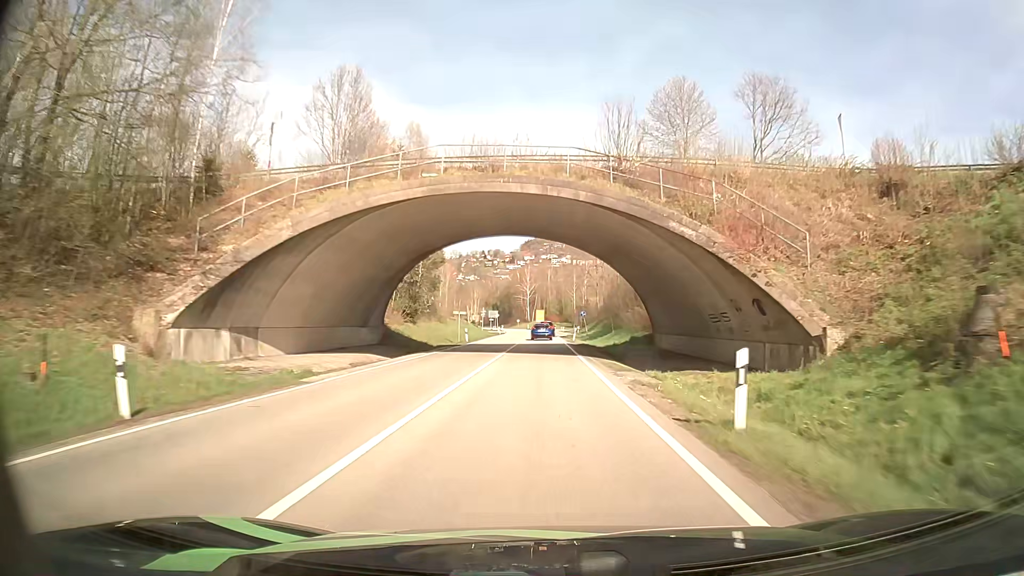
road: secondary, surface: asphalt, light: Day
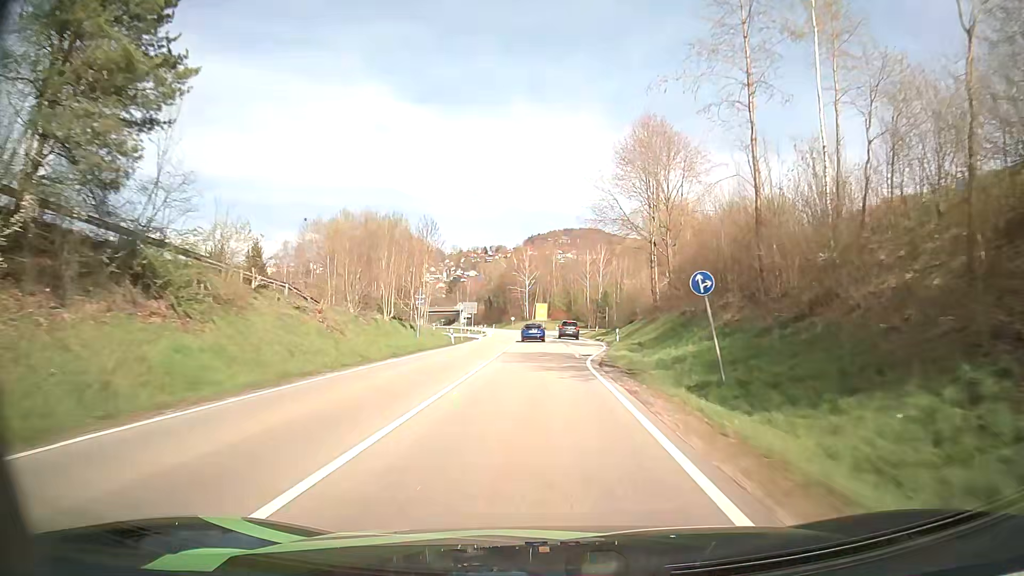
(-1.1, +51.6) m; 0°
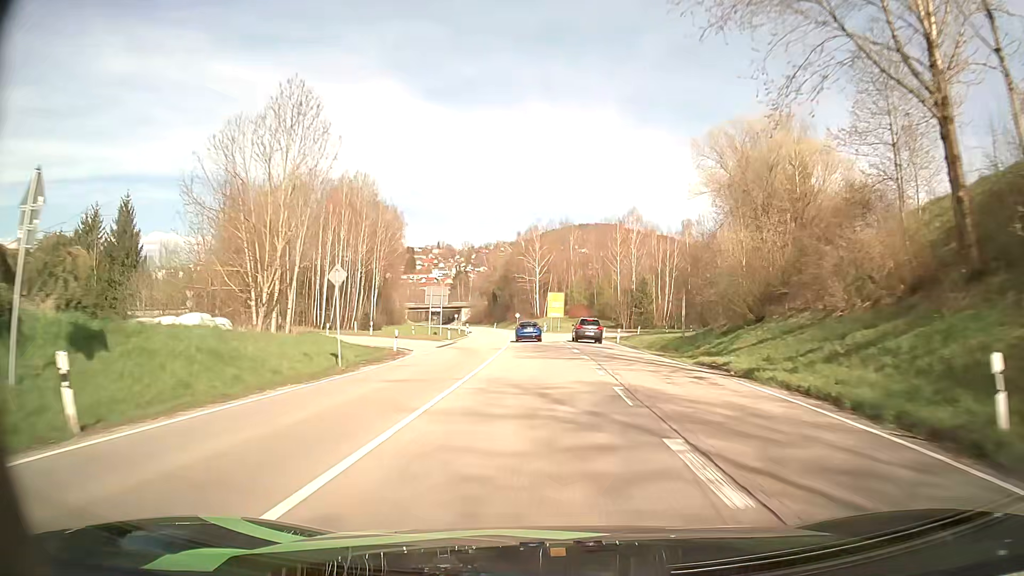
(-0.4, +39.8) m; -1°
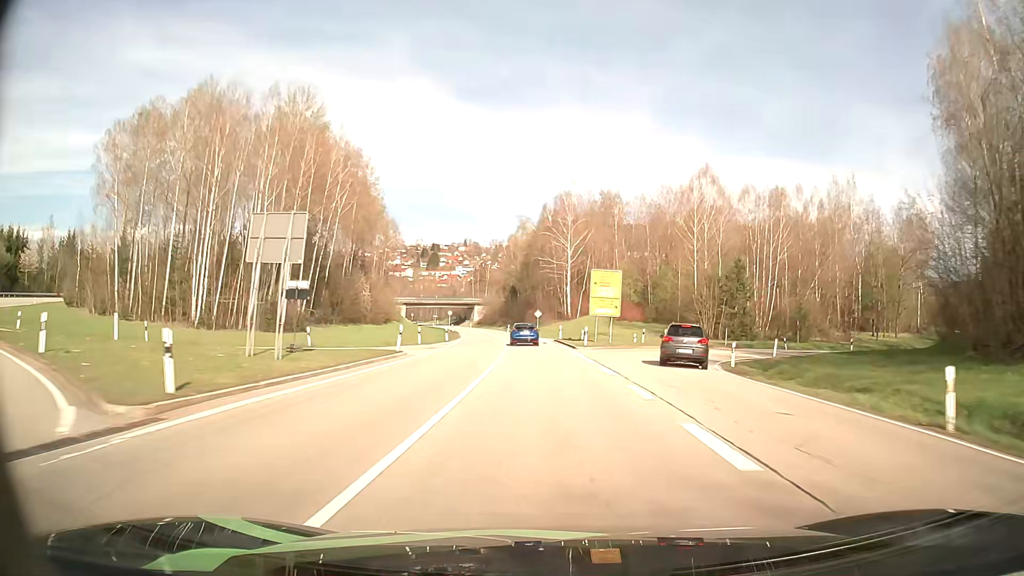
(-0.9, +40.9) m; -3°
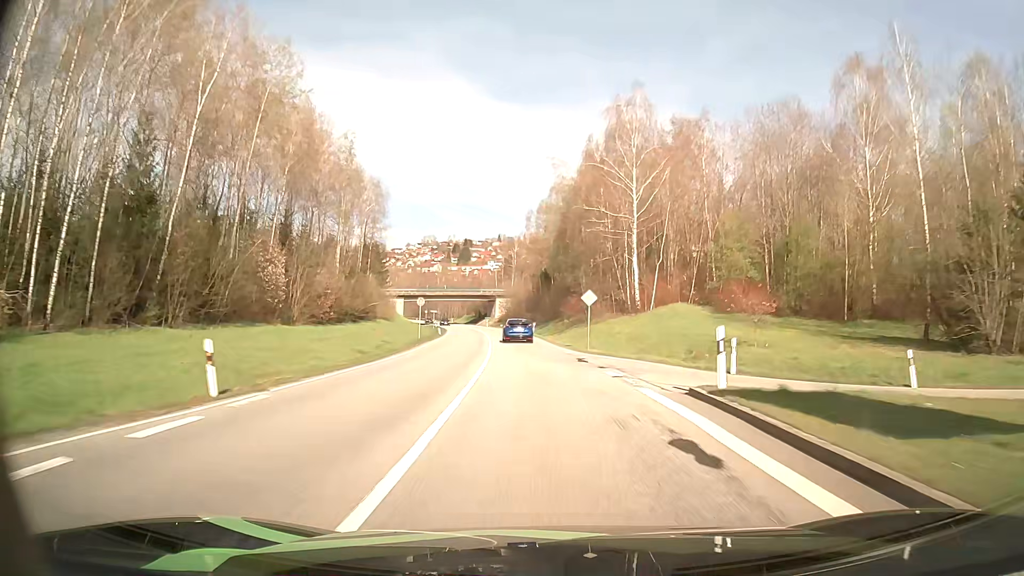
(-1.0, +41.9) m; -2°
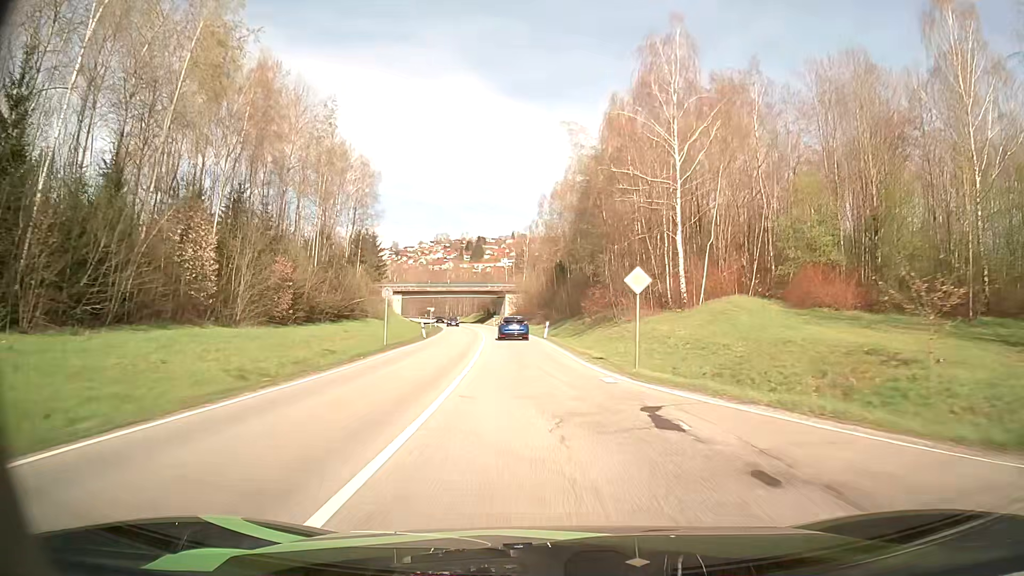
(-0.2, +14.1) m; -1°
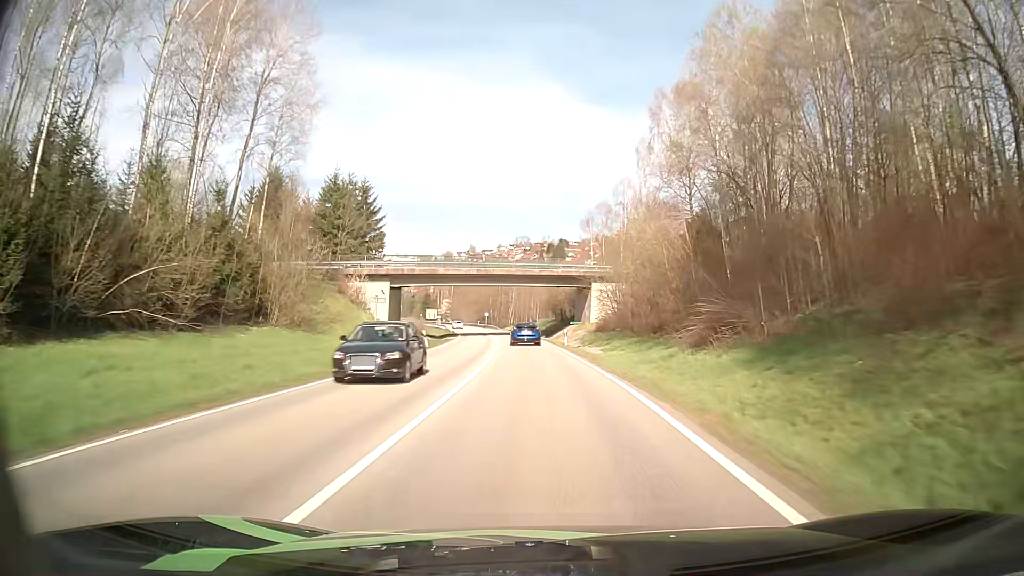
(-4.0, +56.0) m; -8°
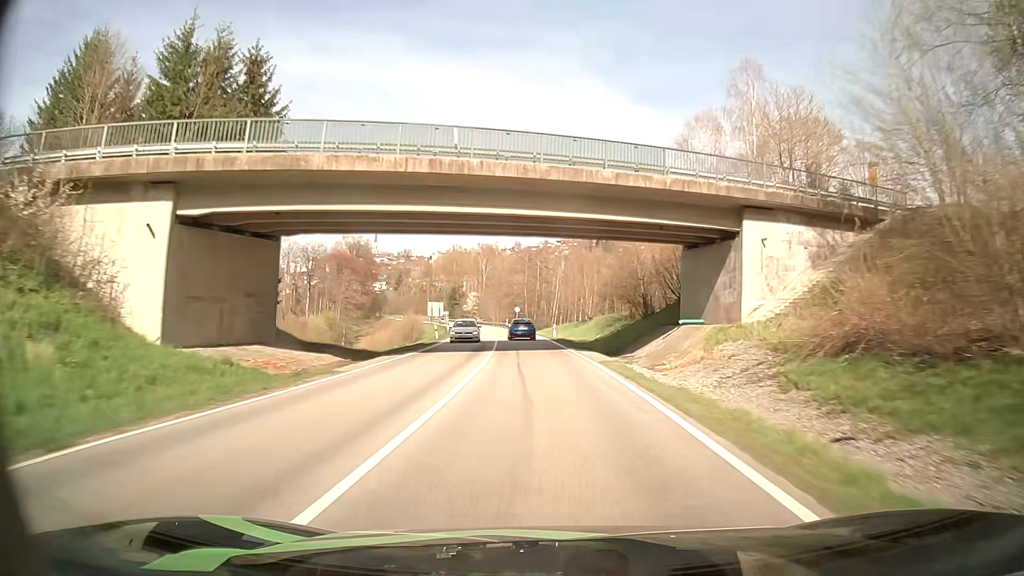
(-1.4, +41.7) m; -4°
(0, +10) (0, +20) (-1, +30) (-1, +40) (-2, +50) (-3, +60) (-4, +70) (-5, +80) (-7, +90) (-9, +99) m
